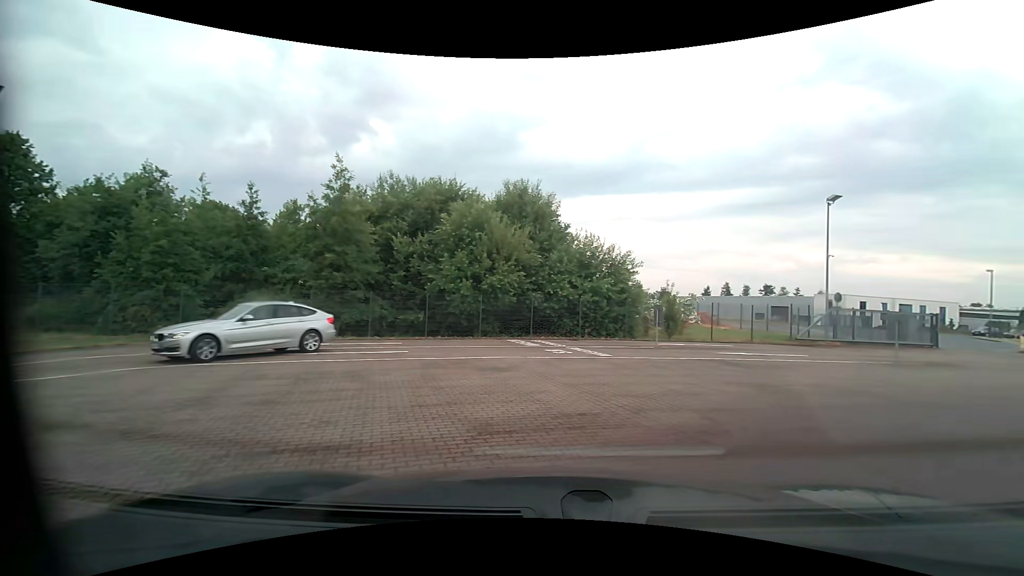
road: service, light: Day
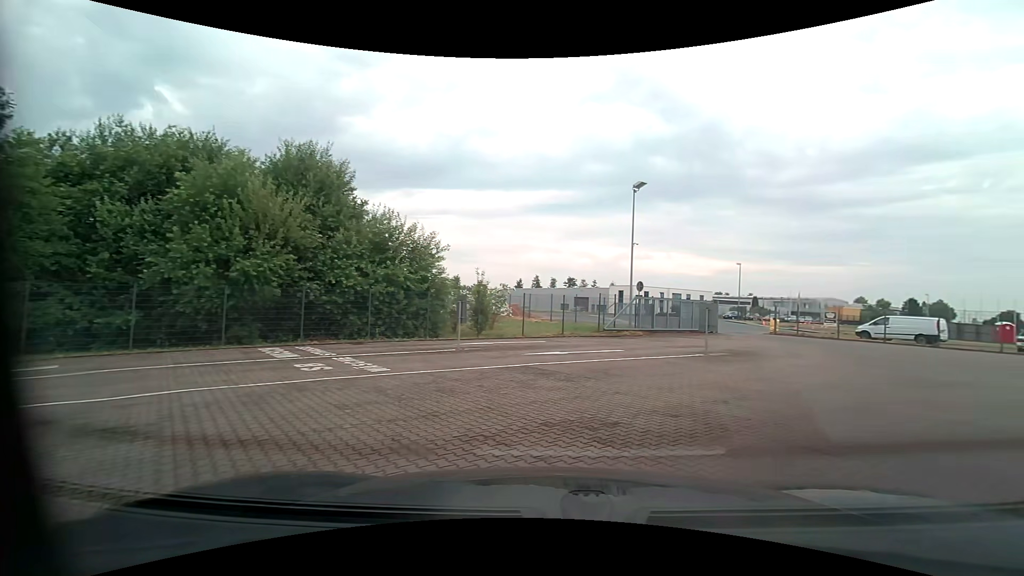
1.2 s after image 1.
(+0.9, +4.9) m; +21°
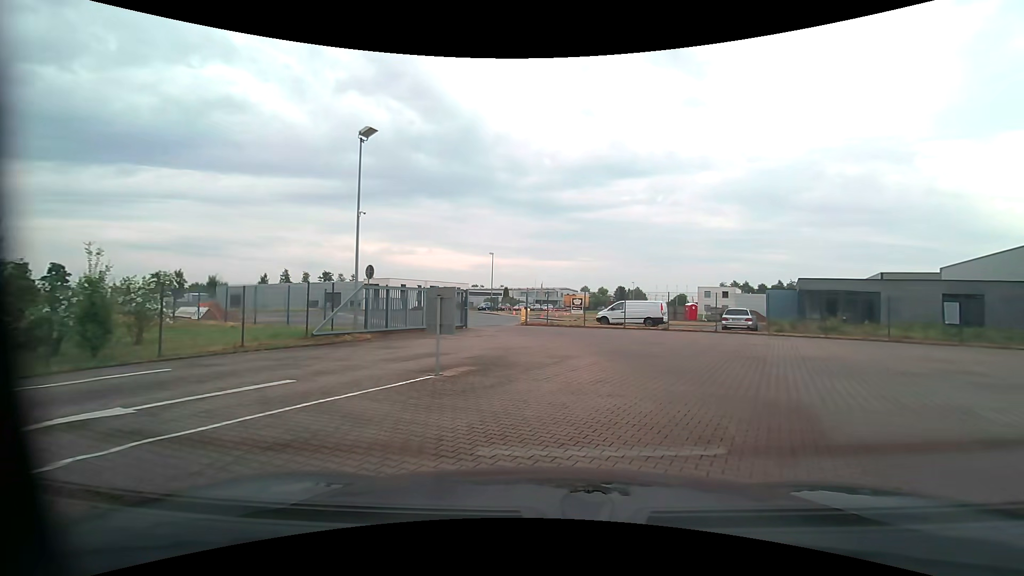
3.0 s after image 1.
(+2.0, +7.5) m; +28°
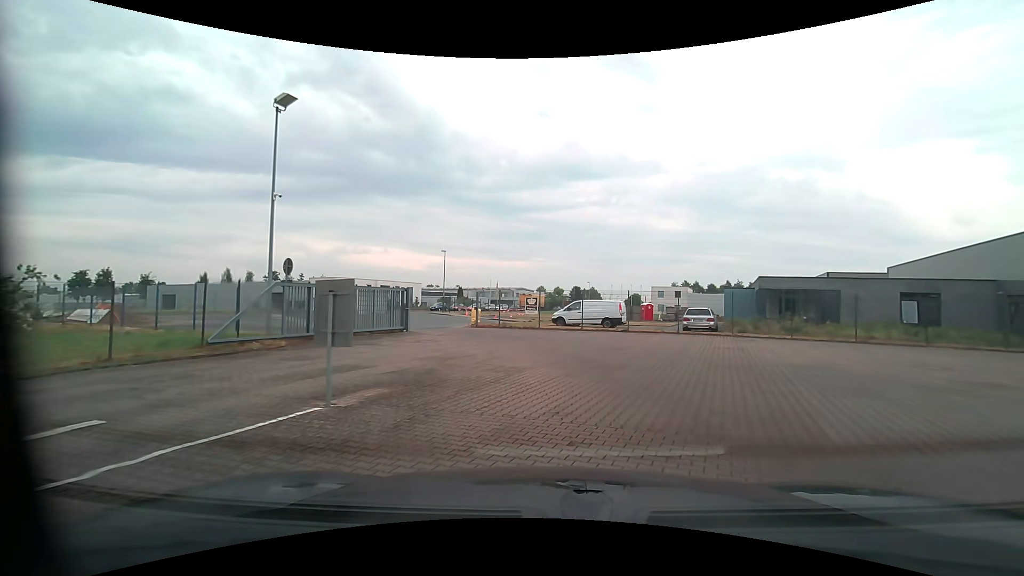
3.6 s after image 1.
(0.0, +2.7) m; +4°
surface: paving_stones
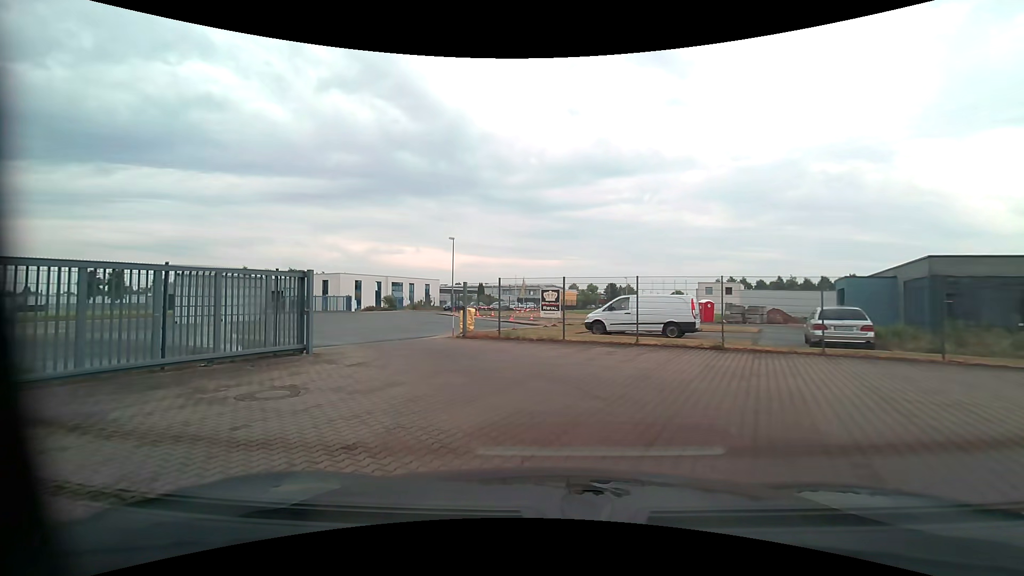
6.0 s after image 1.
(+0.2, +11.5) m; -4°
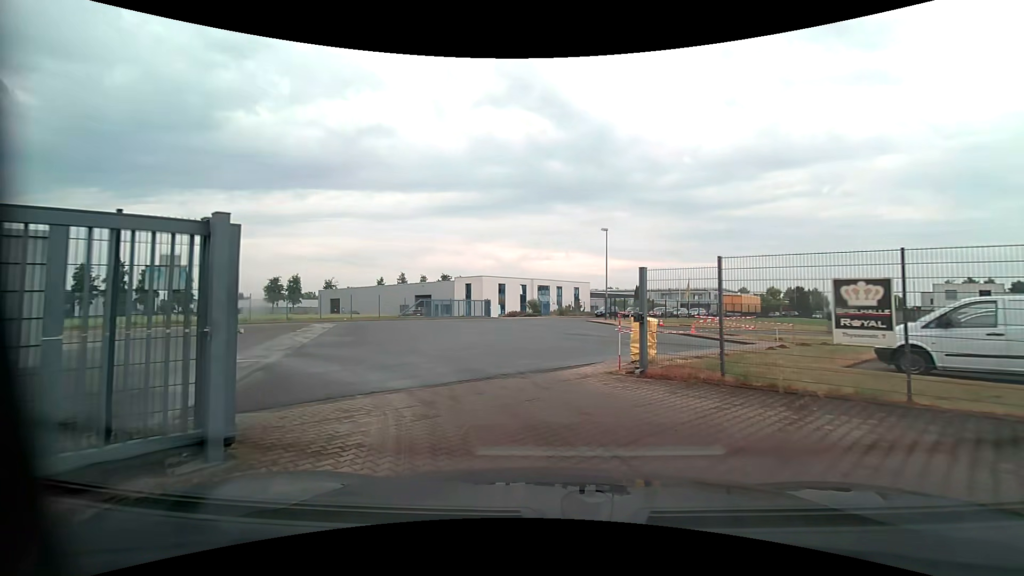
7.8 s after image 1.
(-1.4, +9.1) m; -17°
